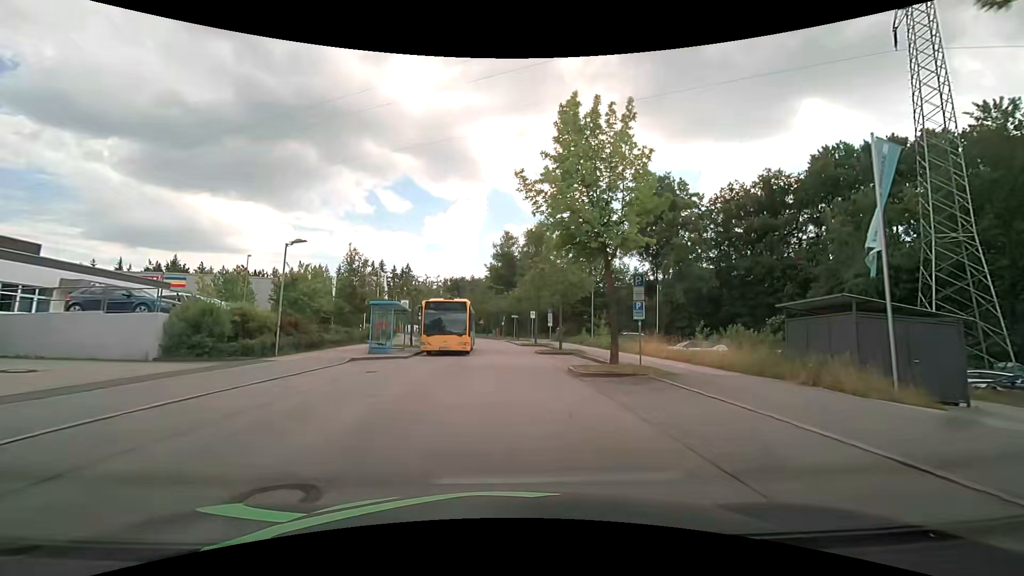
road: residential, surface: asphalt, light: Day
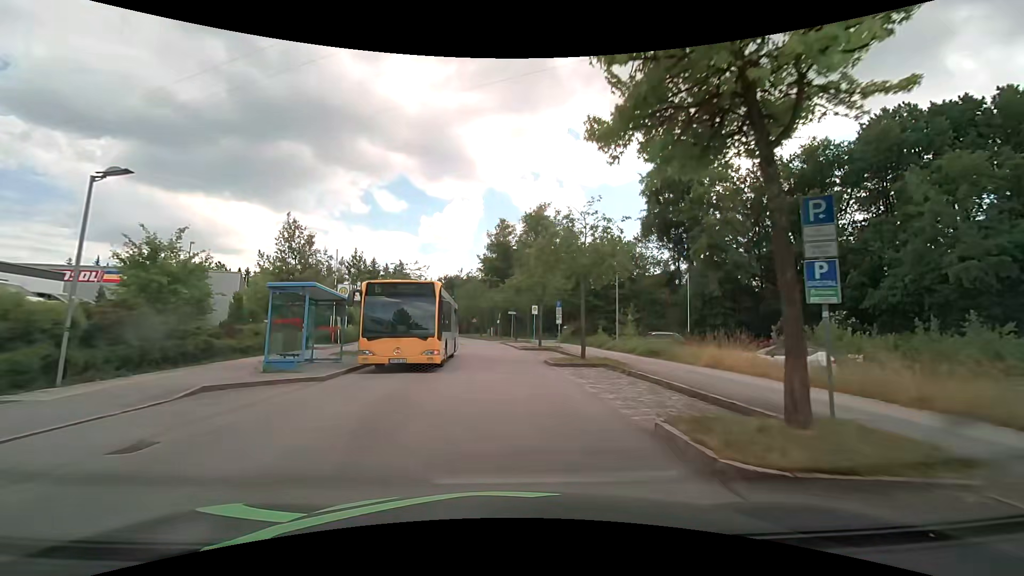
(+0.1, +10.2) m; 0°
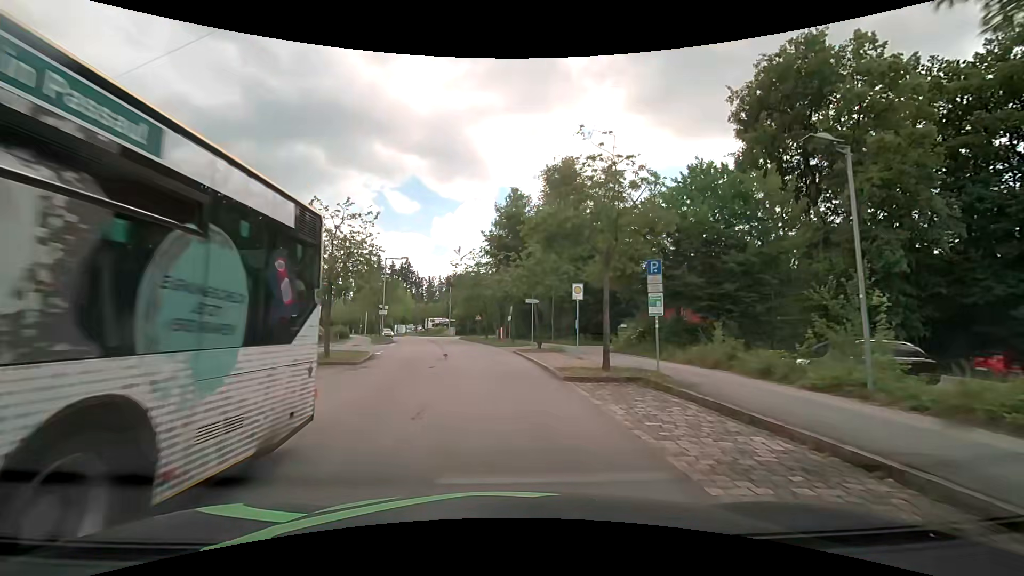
(0.0, +19.5) m; 0°
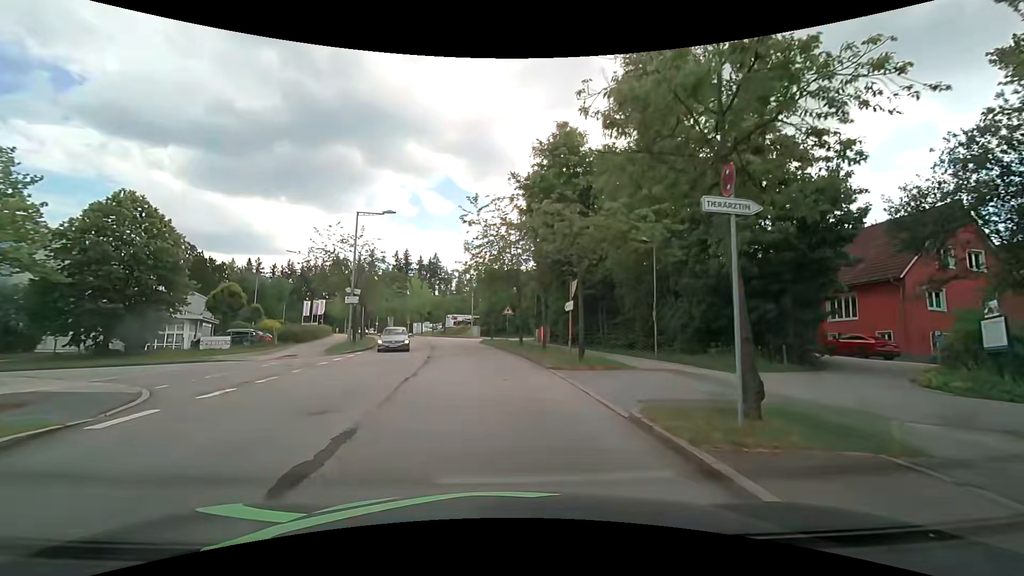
(-1.1, +21.2) m; -6°
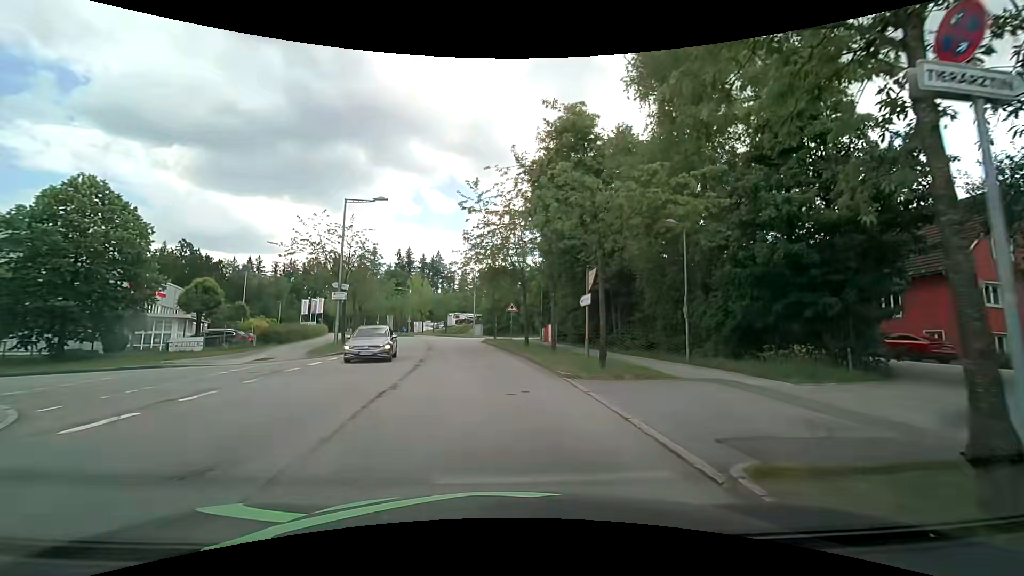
(0.0, +3.1) m; +1°
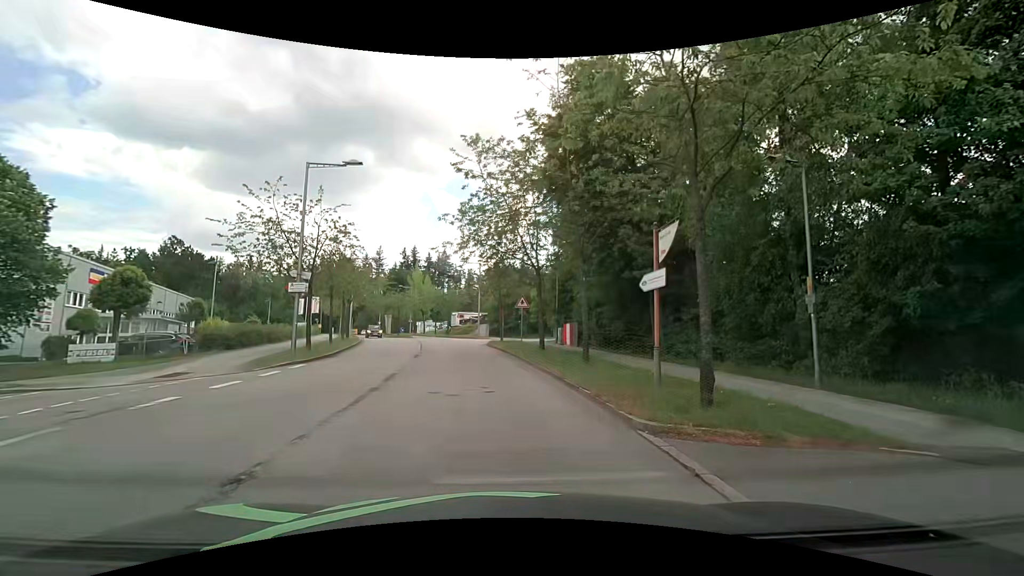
(-0.1, +6.6) m; -2°
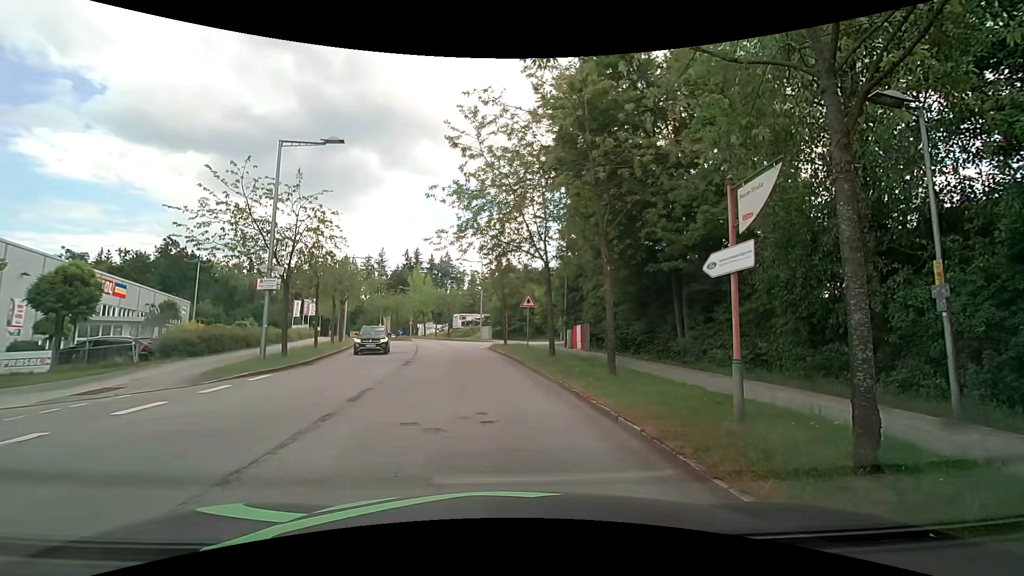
(0.0, +2.9) m; -1°
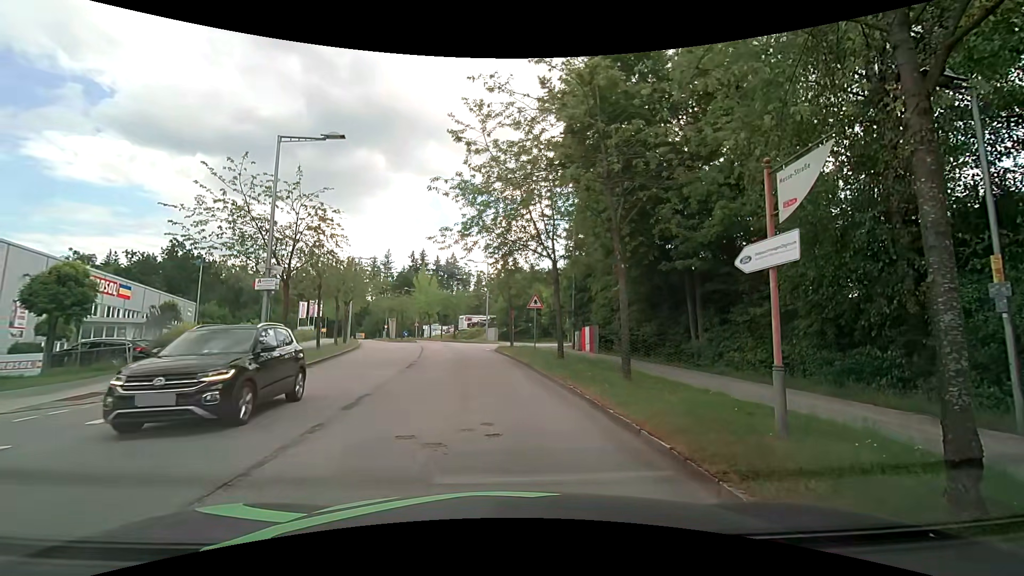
(0.0, +0.8) m; 0°
(-5, +8) (-15, +9) (-25, +8) (-35, +8) (-45, +7) (-55, +6) (-65, +5) (-75, +4) (-85, +3) (-94, +2) m
